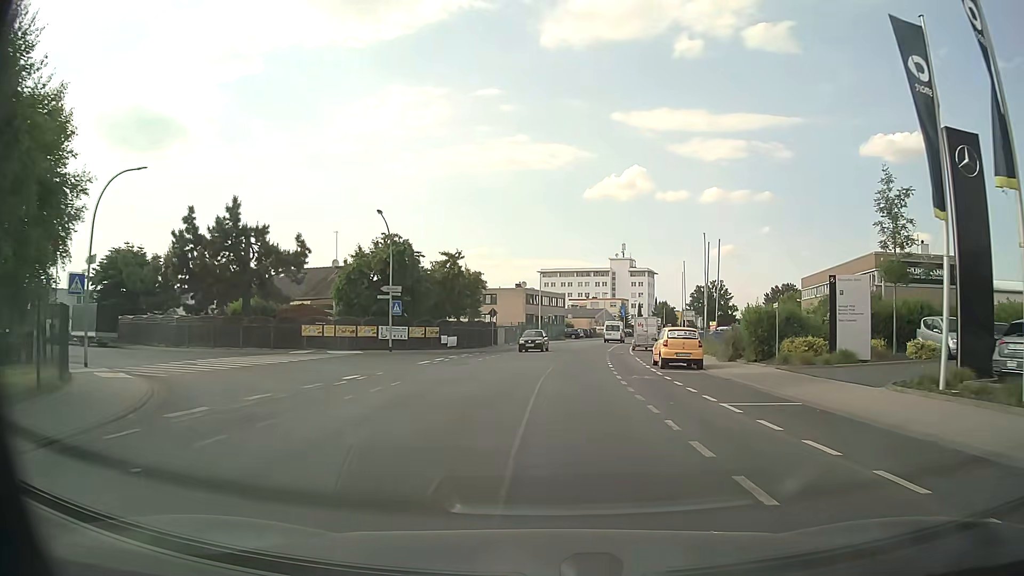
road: tertiary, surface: asphalt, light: Day
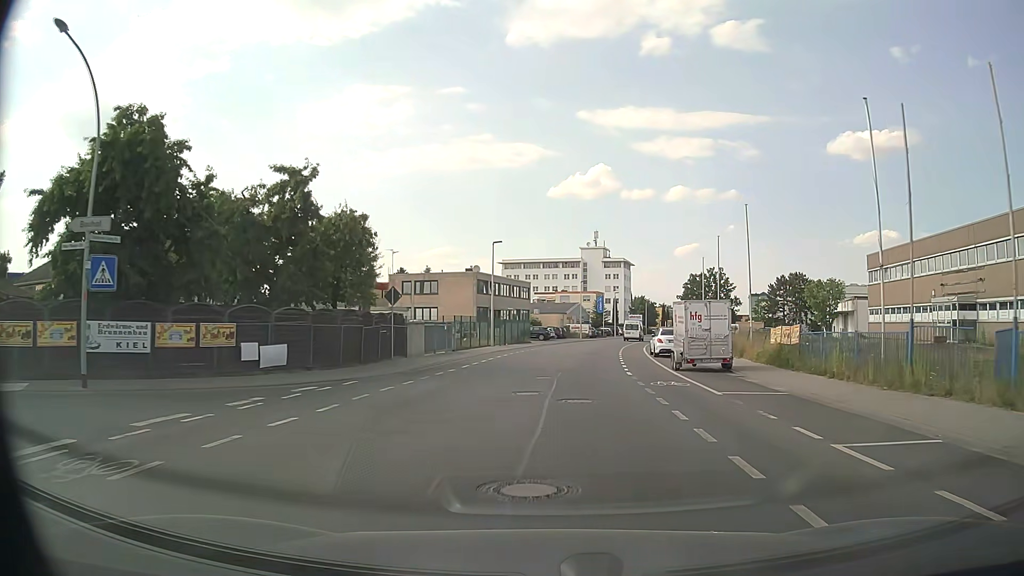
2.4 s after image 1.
(+0.9, +26.0) m; +3°
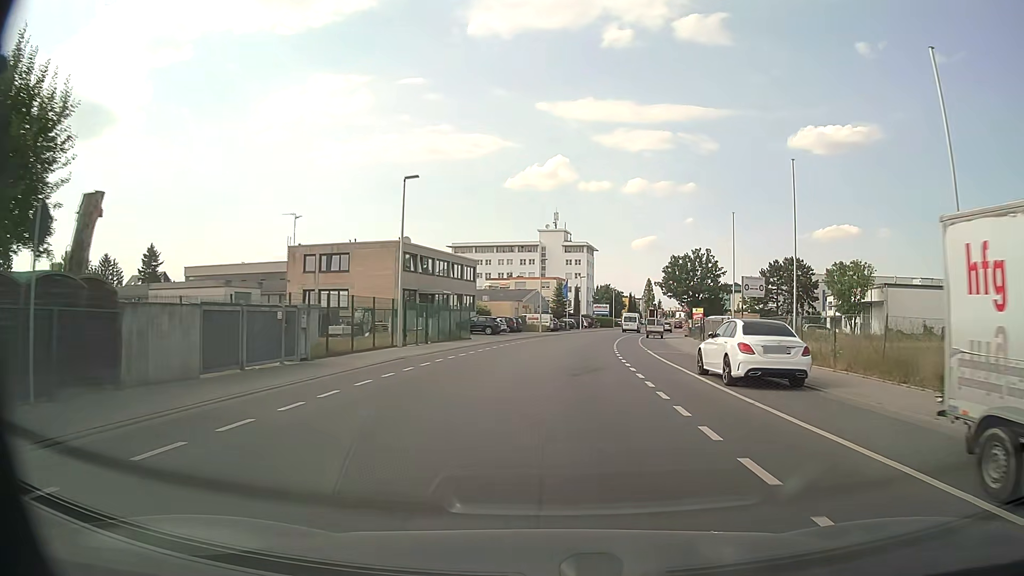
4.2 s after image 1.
(+0.6, +19.6) m; +4°
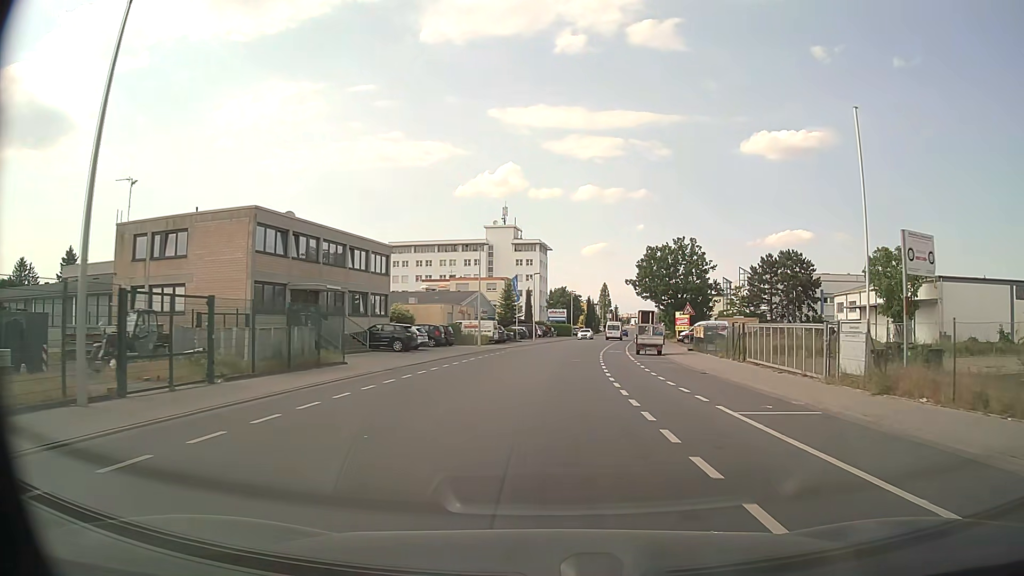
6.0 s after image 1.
(+0.7, +19.9) m; +4°
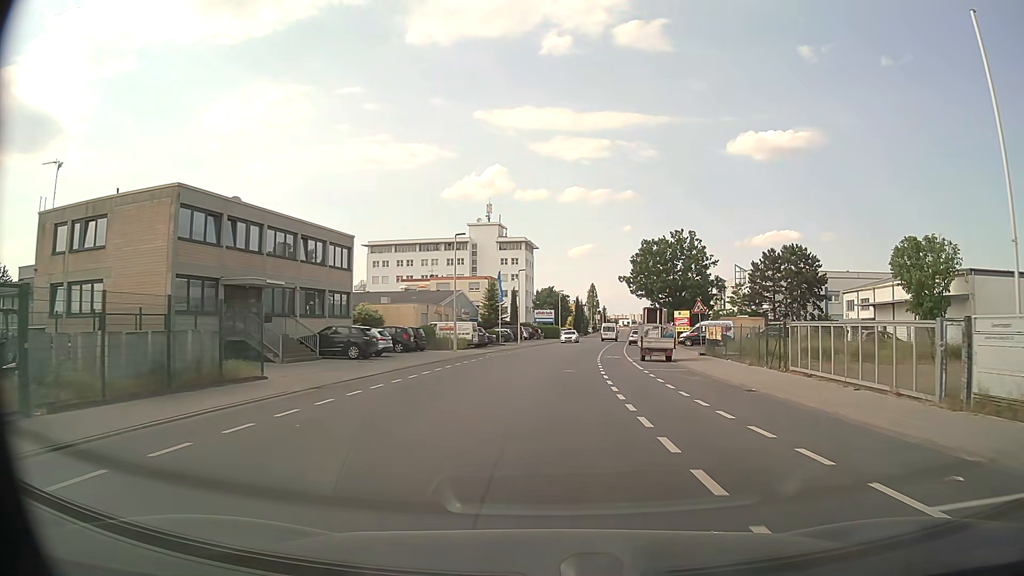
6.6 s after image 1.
(+0.1, +6.7) m; +1°
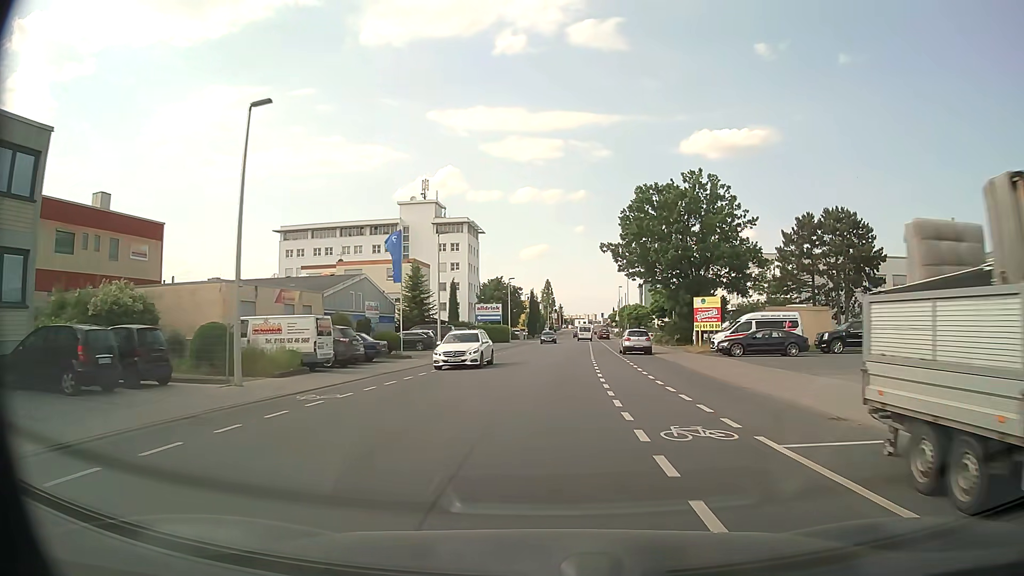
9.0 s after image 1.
(+1.0, +27.3) m; +4°
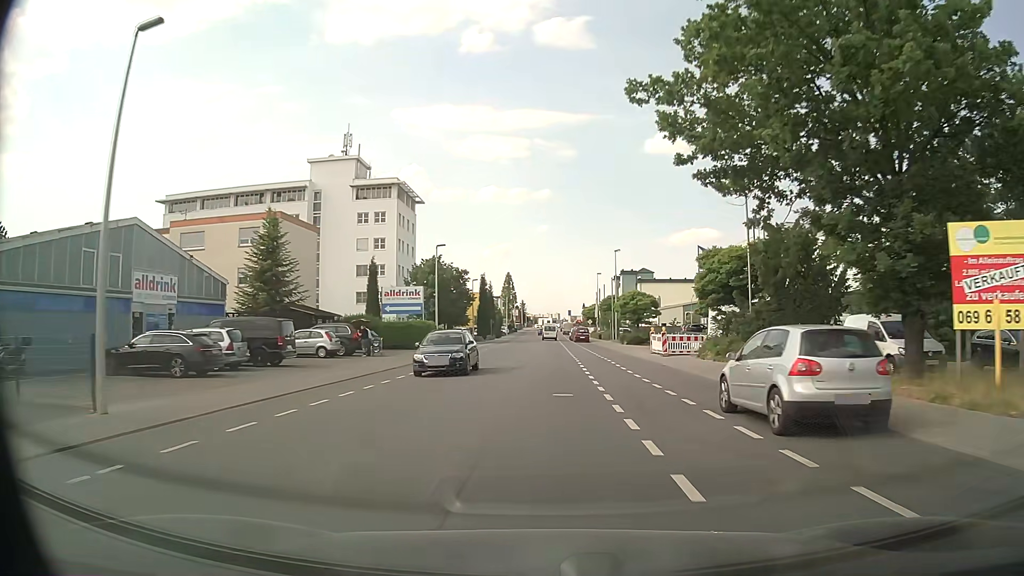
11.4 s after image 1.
(+0.9, +31.5) m; +3°
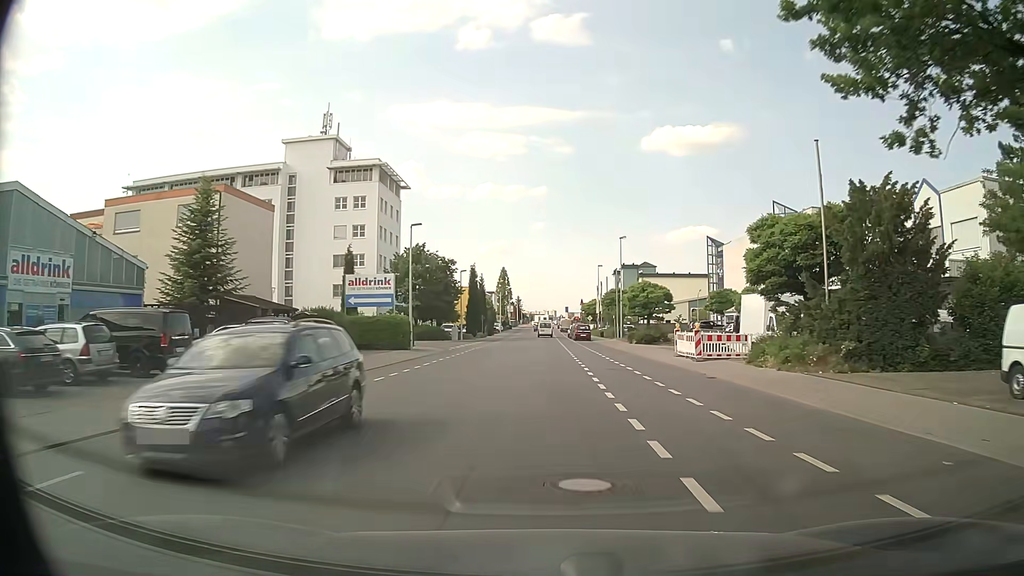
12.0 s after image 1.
(0.0, +8.5) m; 0°
(0, +10) (0, +20) (0, +30) (0, +40) (0, +50) (0, +60) (0, +70) (0, +80) (0, +90) (+1, +100) m
